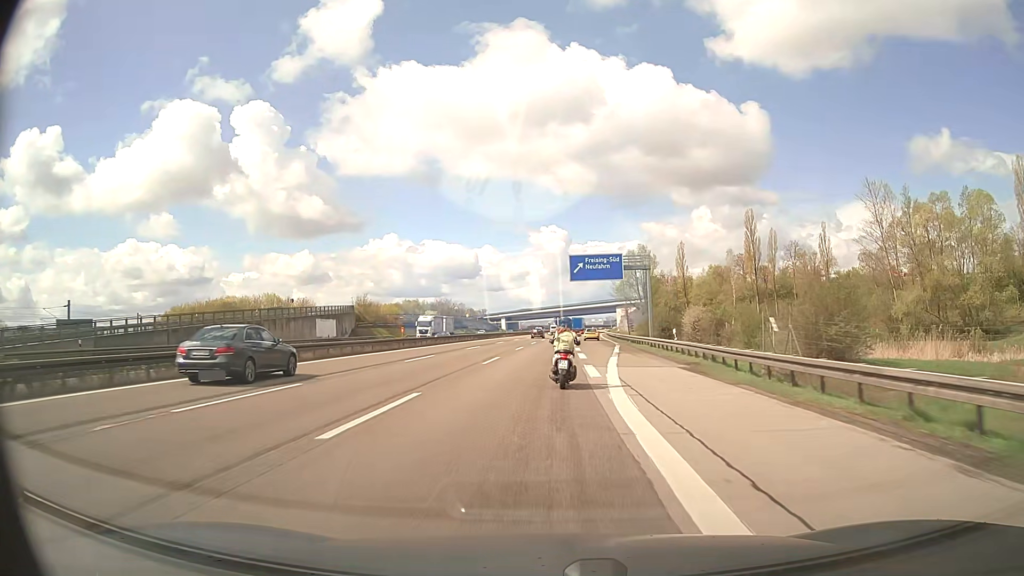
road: motorway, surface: asphalt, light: Day
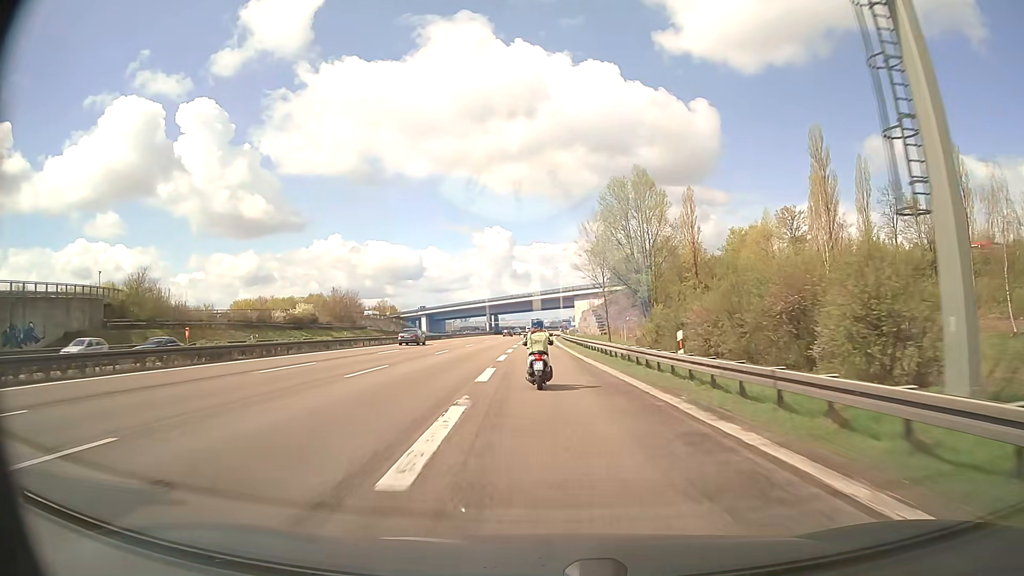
(+3.4, +61.0) m; +5°
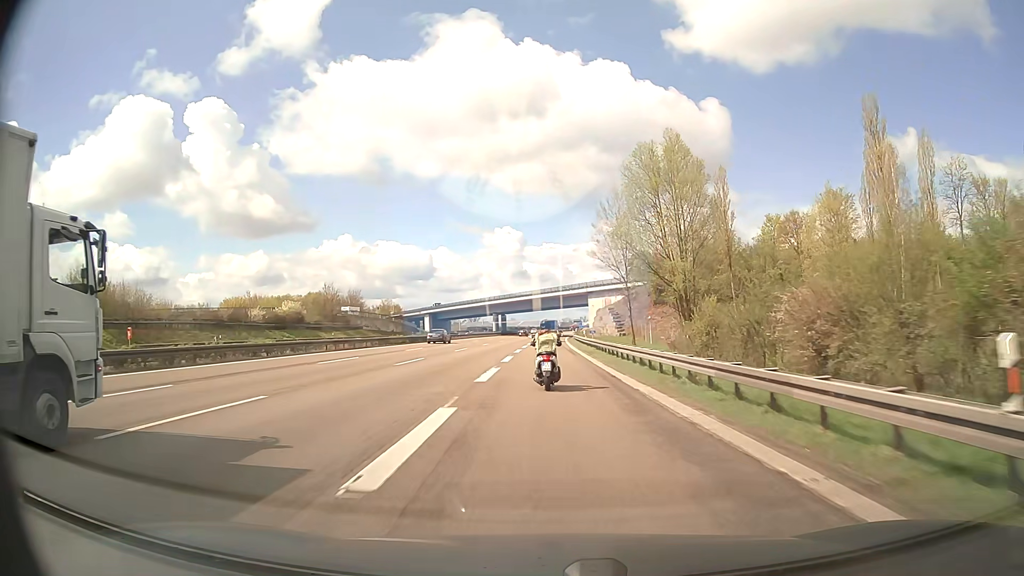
(-0.1, +12.2) m; -1°
(0, +10) (0, +20) (0, +30) (0, +40) (0, +50) (0, +60) (0, +70) (0, +80) (0, +90) (0, +100) m
